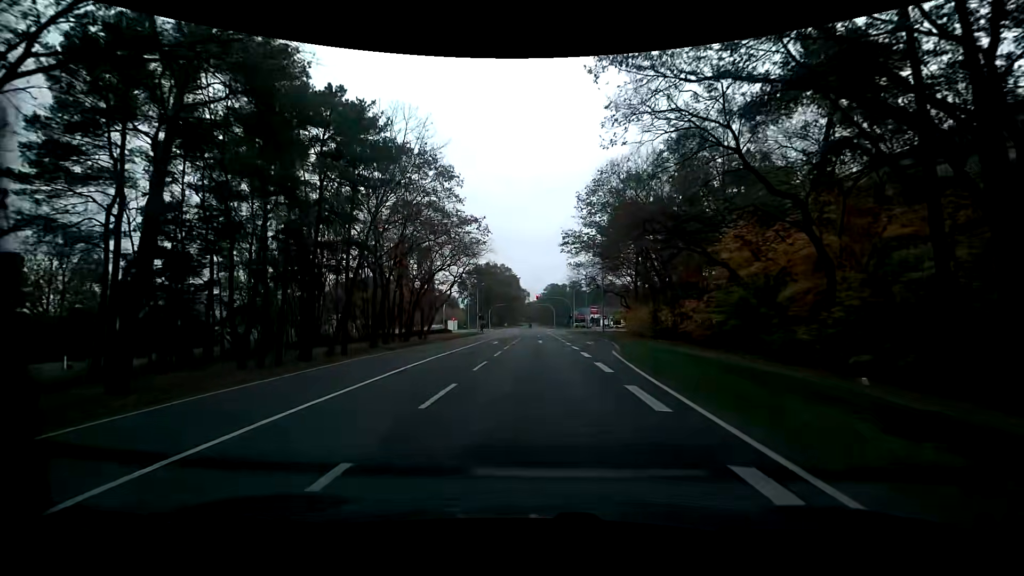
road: primary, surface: asphalt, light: Day
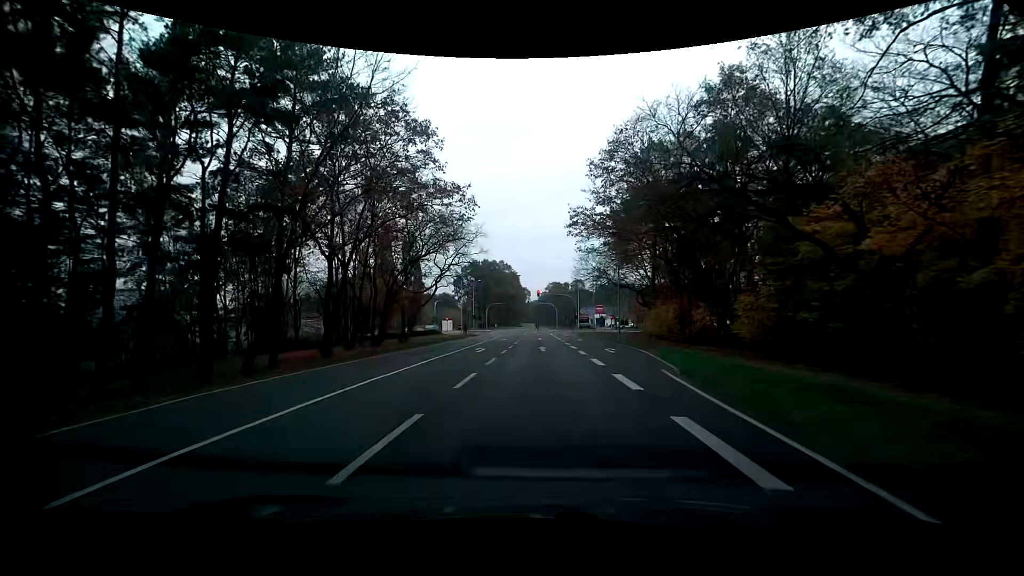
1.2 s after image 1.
(-0.1, +9.4) m; -1°
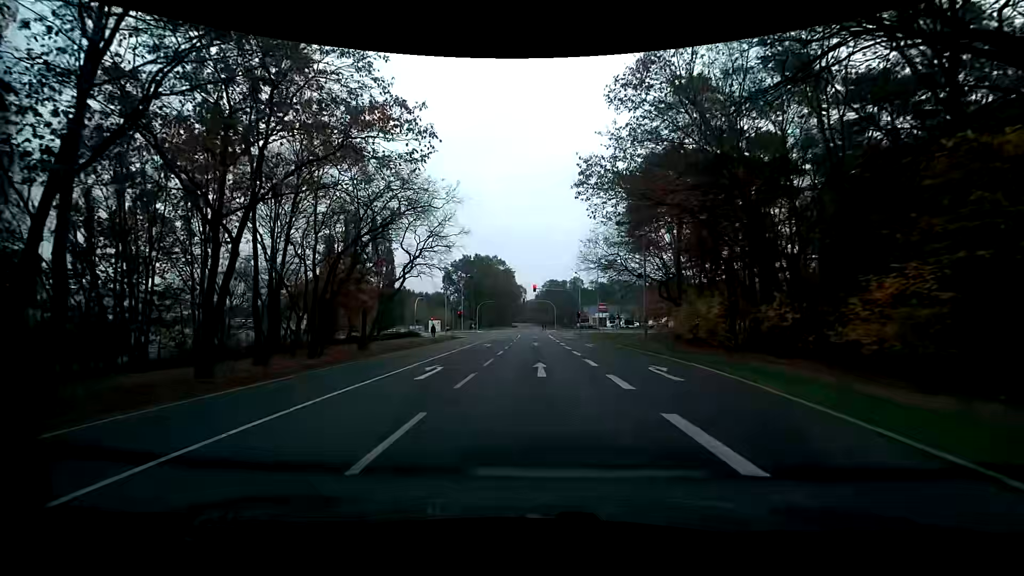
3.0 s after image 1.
(+0.1, +11.4) m; +1°
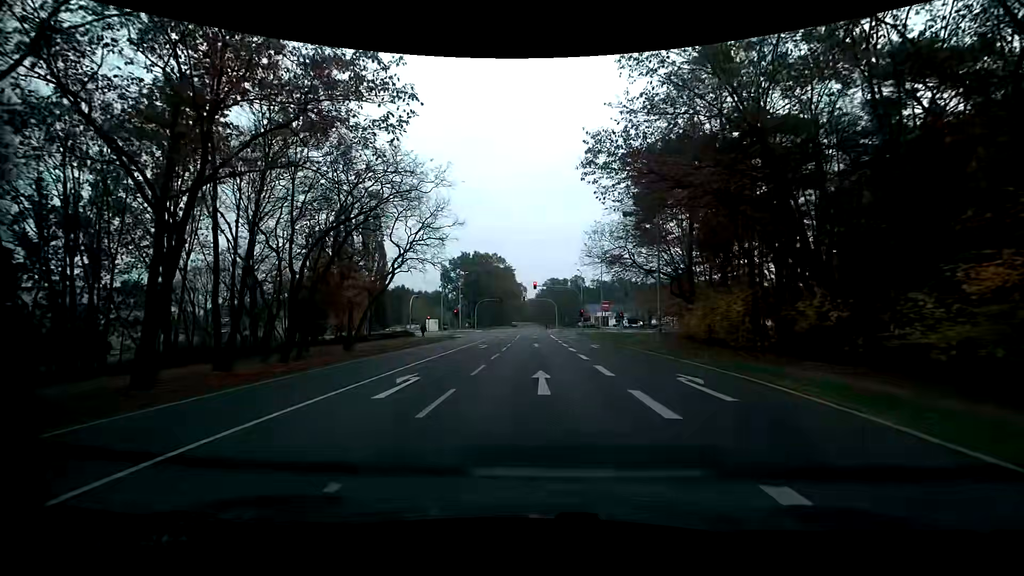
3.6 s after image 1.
(0.0, +3.3) m; -2°
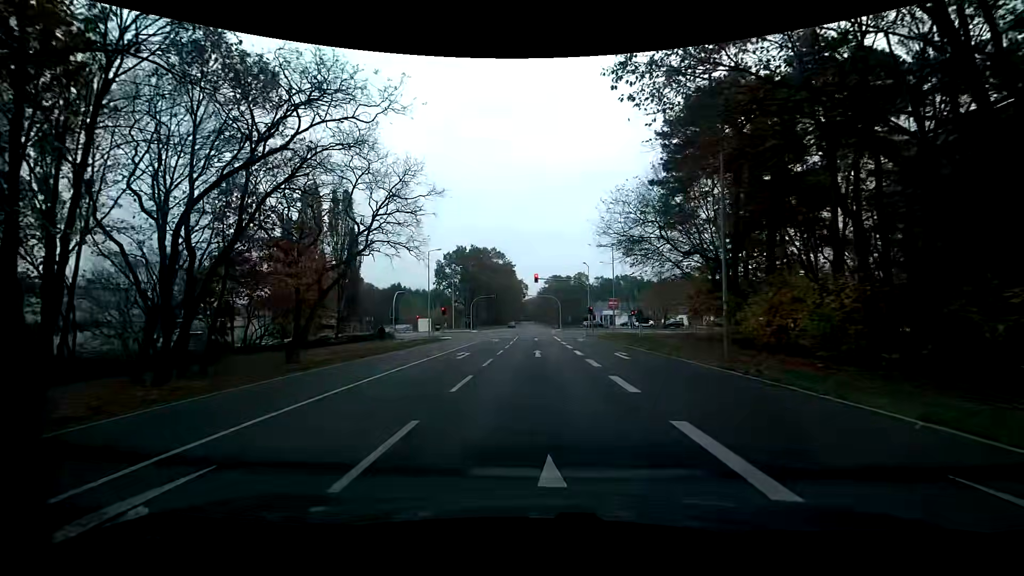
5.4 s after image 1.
(+0.3, +9.2) m; +1°
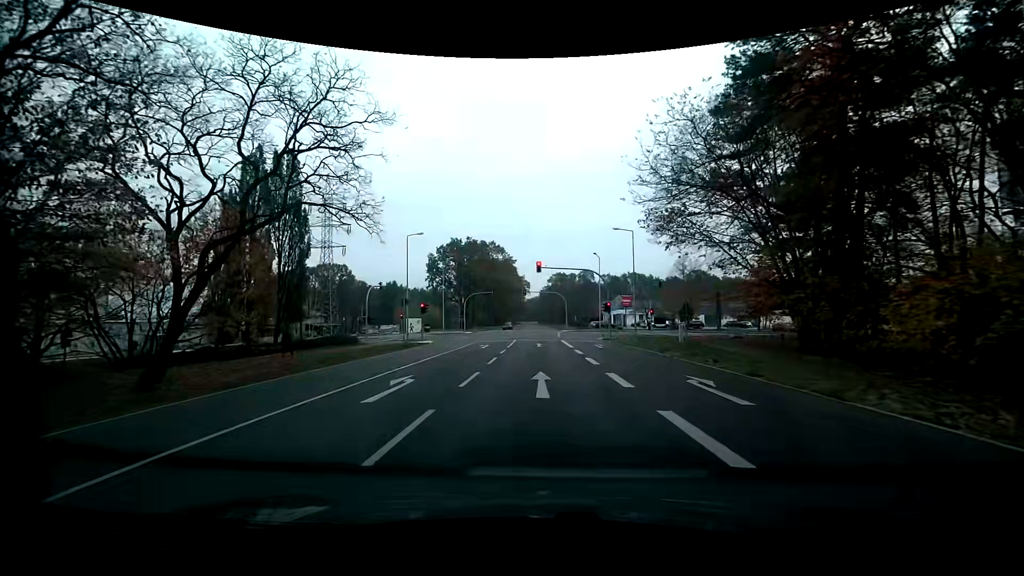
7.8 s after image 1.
(0.0, +11.1) m; -1°
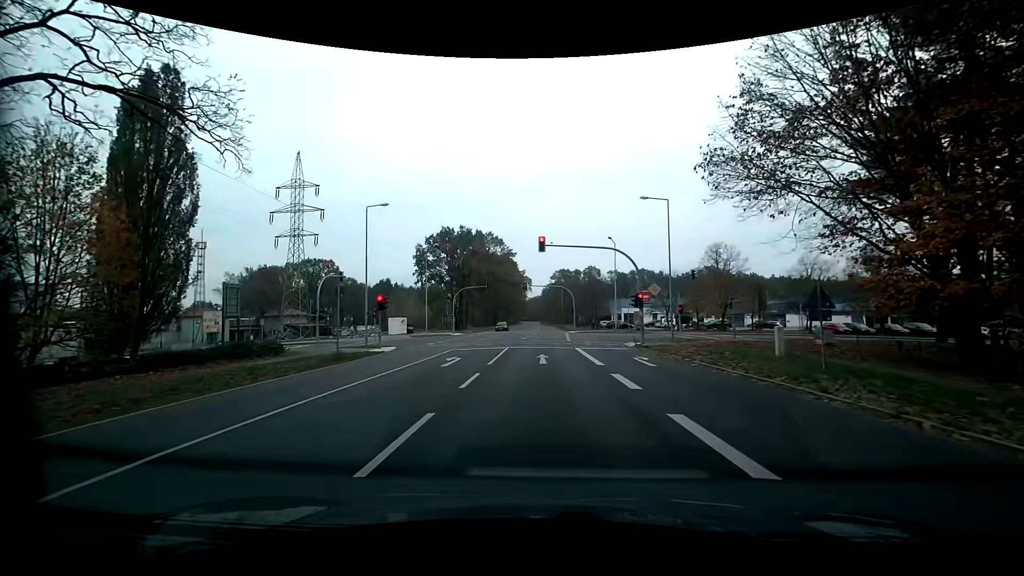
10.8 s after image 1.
(+0.1, +12.4) m; +2°
